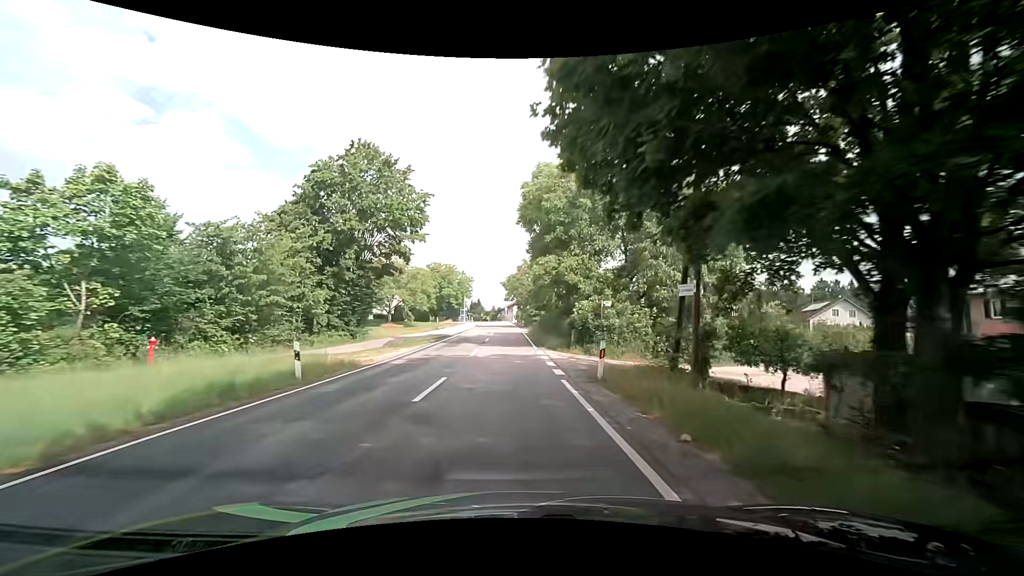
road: tertiary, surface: asphalt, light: Day
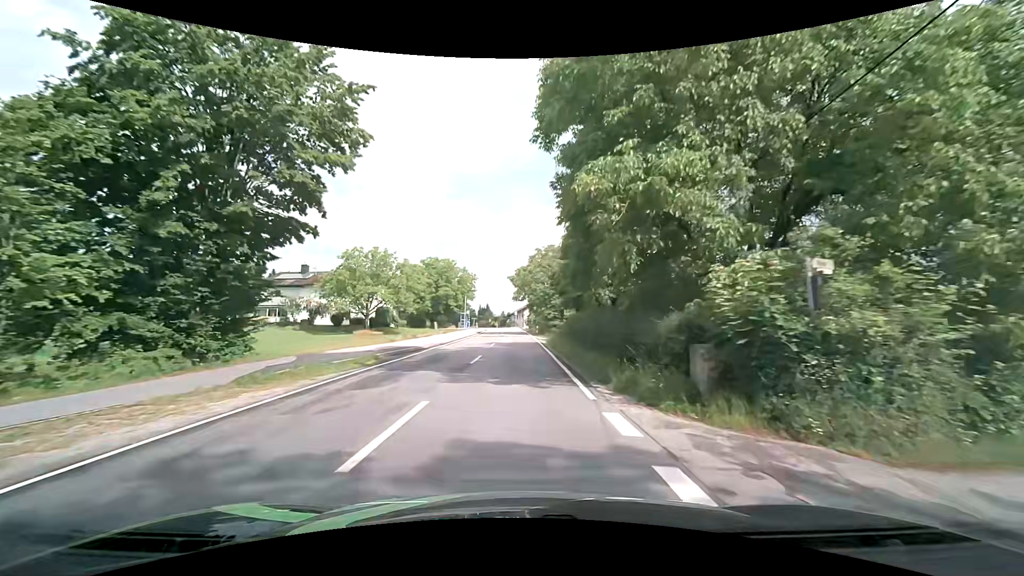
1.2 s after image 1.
(0.0, +16.2) m; 0°
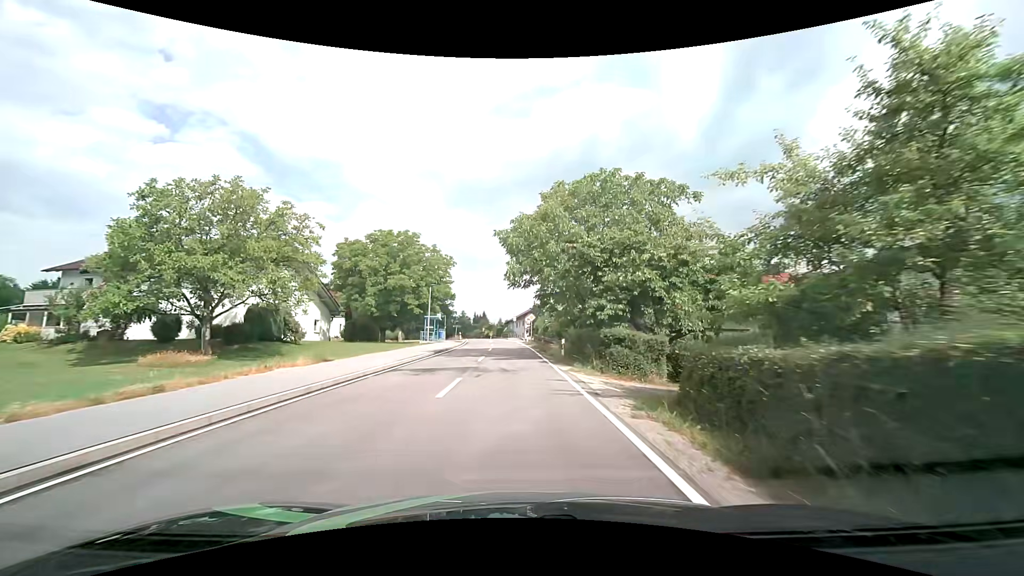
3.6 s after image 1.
(-0.4, +30.5) m; -1°
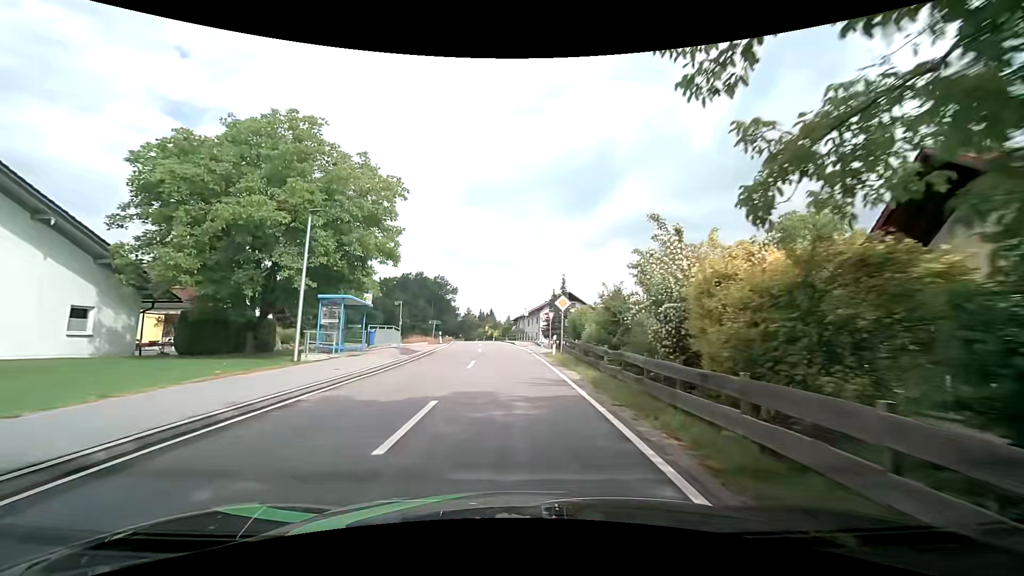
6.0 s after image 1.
(-0.2, +28.6) m; -1°
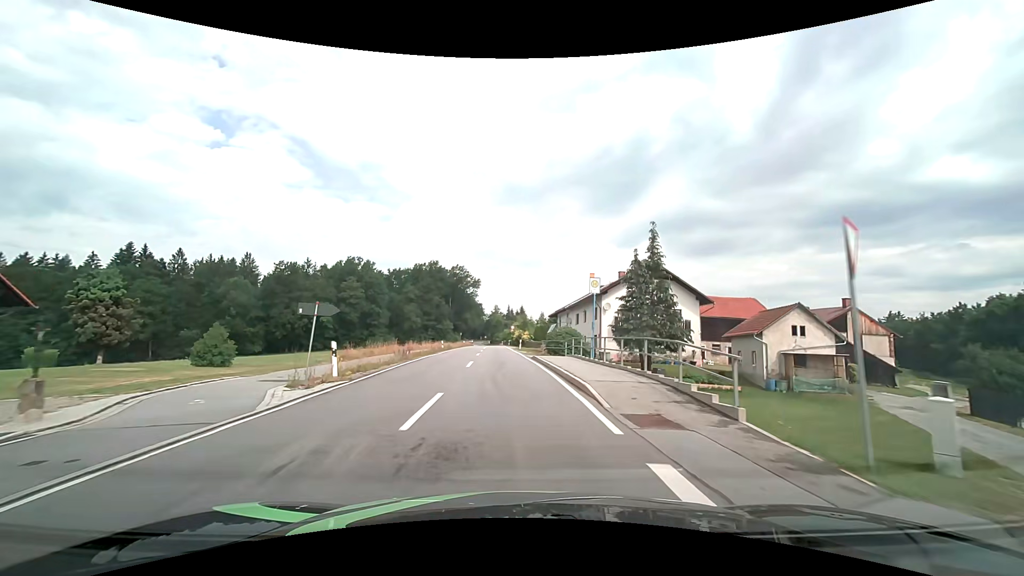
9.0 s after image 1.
(-0.8, +34.5) m; -4°
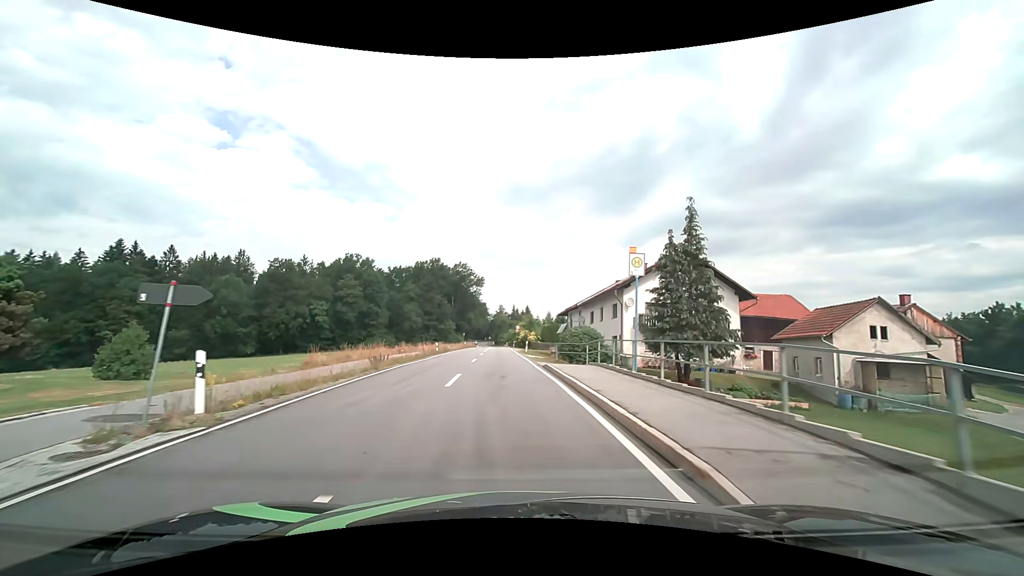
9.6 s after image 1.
(0.0, +6.8) m; 0°
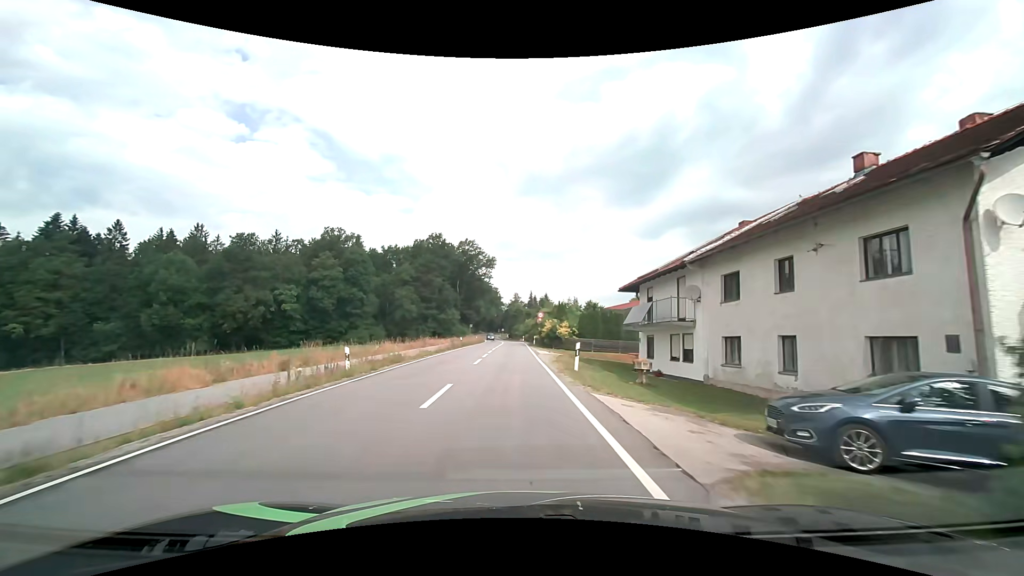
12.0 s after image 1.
(-0.5, +27.4) m; -2°
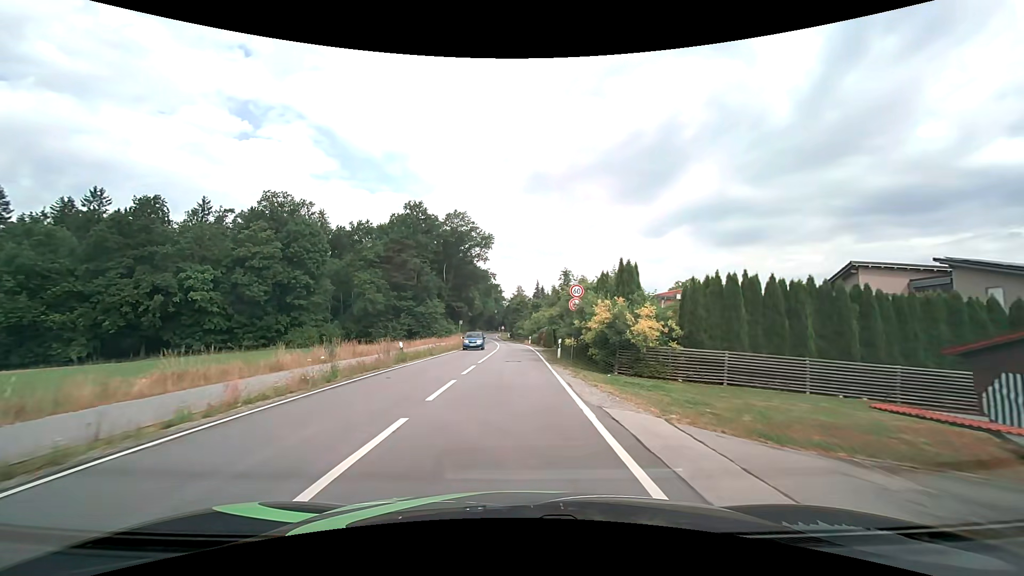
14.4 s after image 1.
(-0.1, +29.3) m; 0°
(0, +10) (0, +20) (0, +30) (0, +40) (0, +50) (-1, +60) (-1, +70) (-2, +80) (-3, +90) (-4, +100) m
